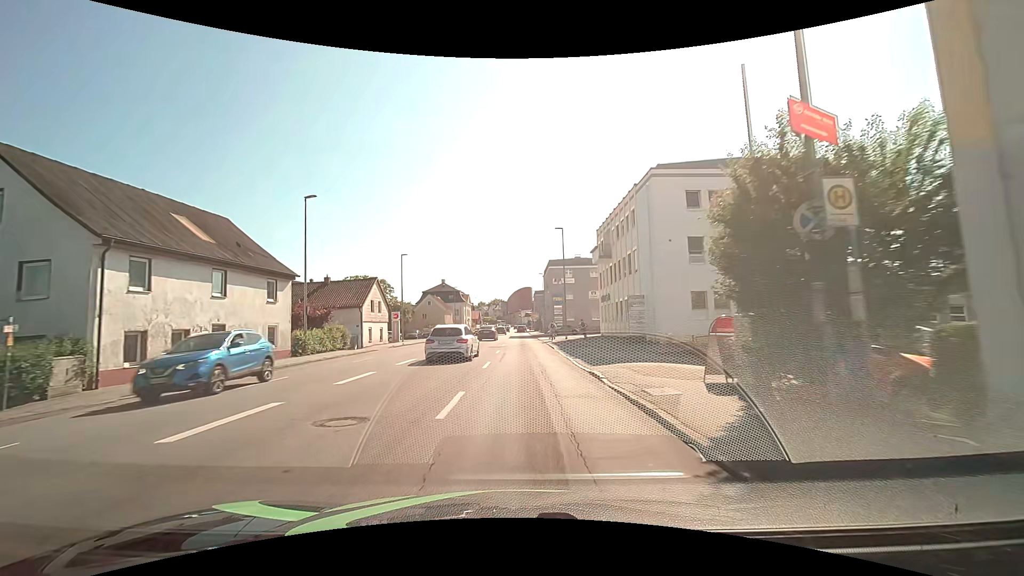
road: tertiary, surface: asphalt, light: Day
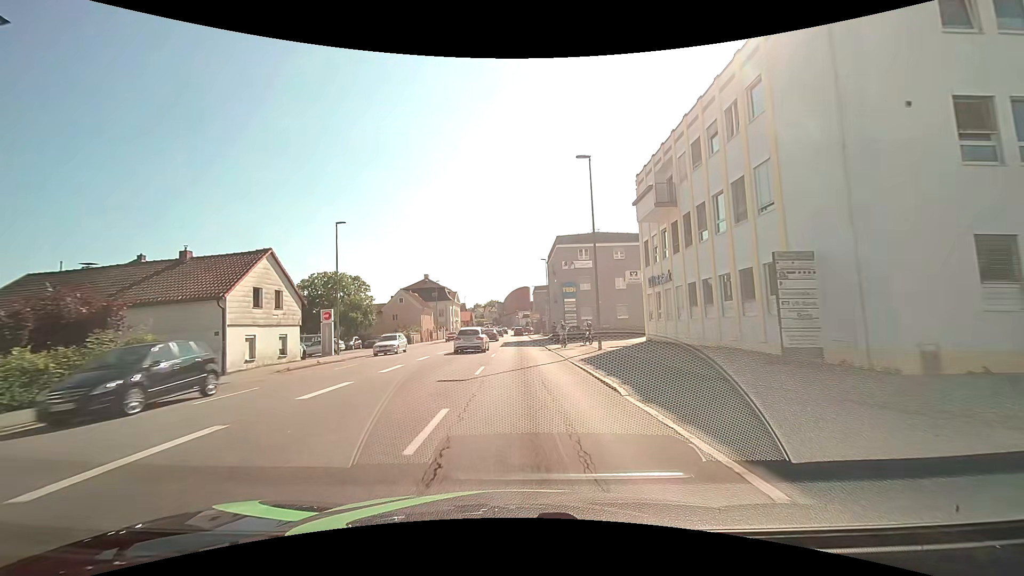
(-0.1, +19.9) m; 0°
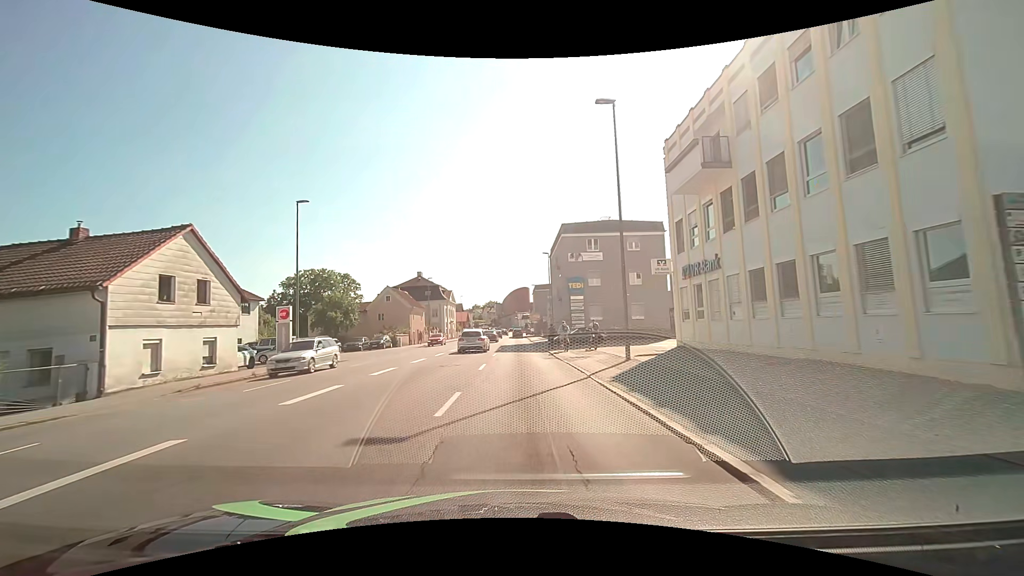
(0.0, +6.8) m; +1°
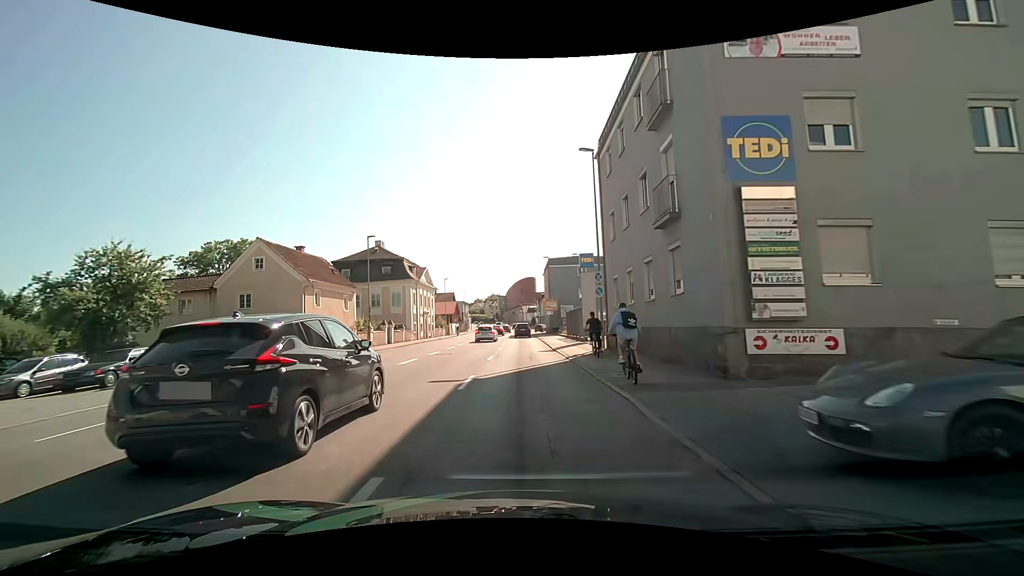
(-0.2, +33.1) m; -1°
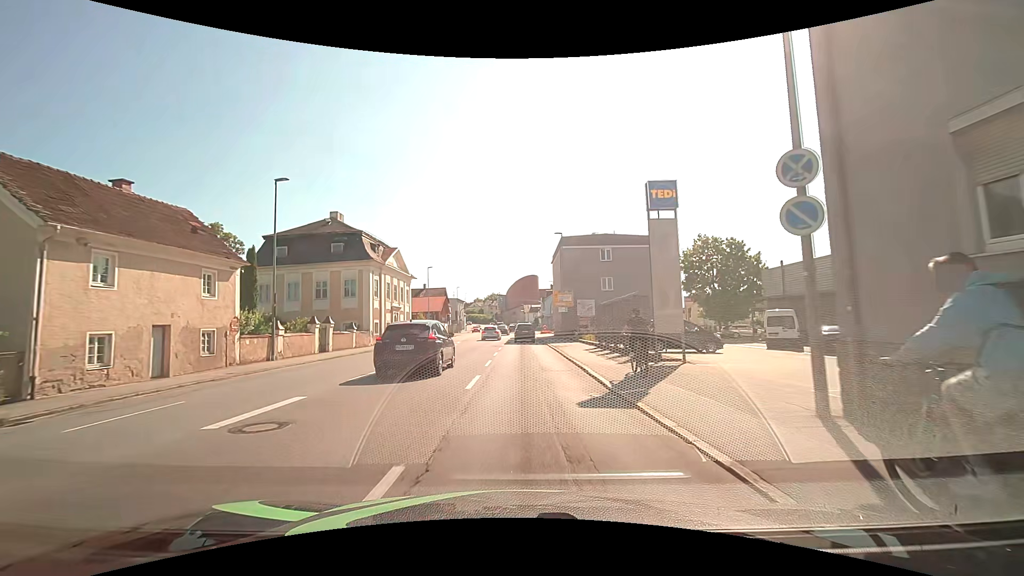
(-0.1, +17.6) m; +1°
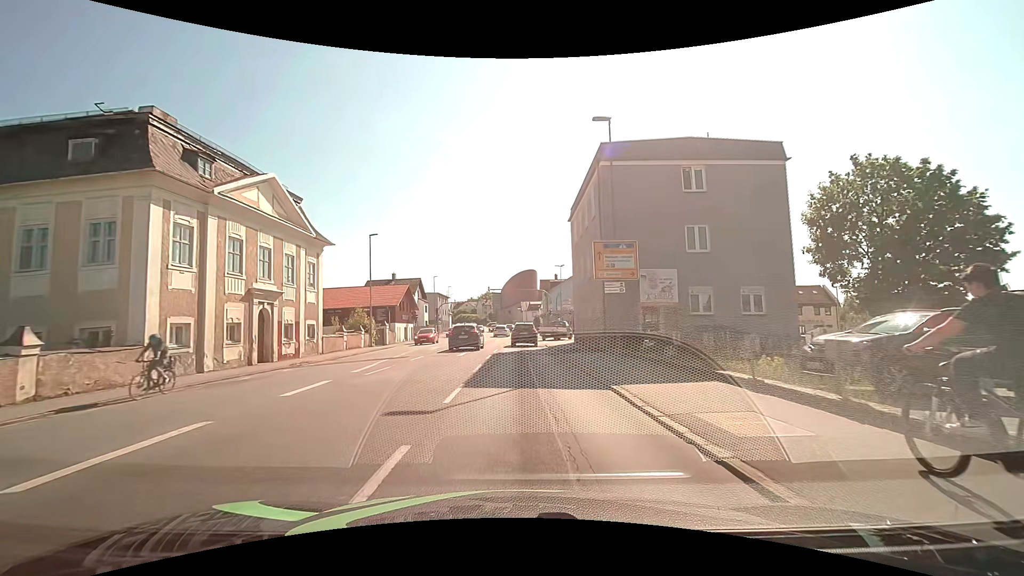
(-0.2, +26.4) m; 0°
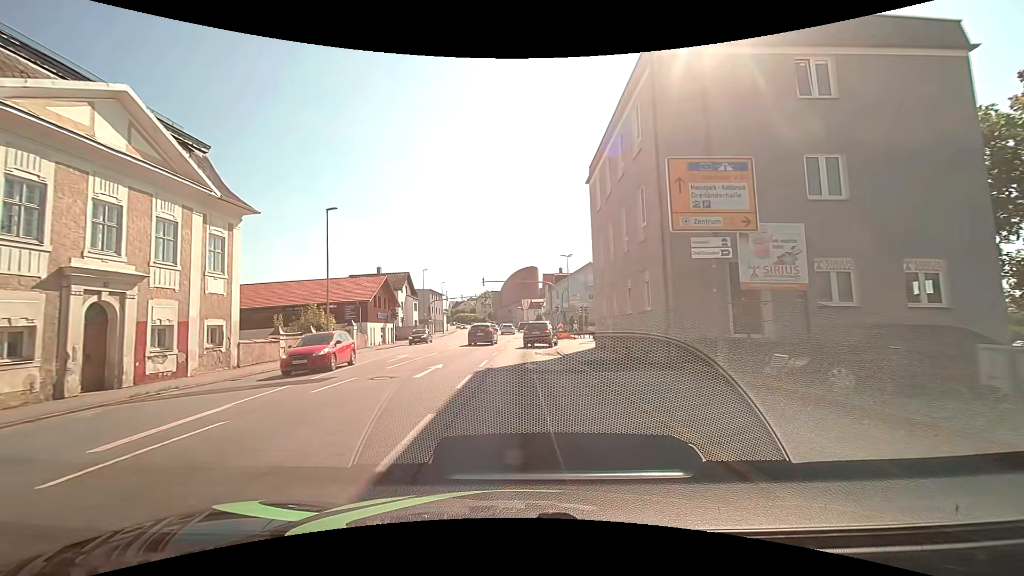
(0.0, +10.1) m; 0°
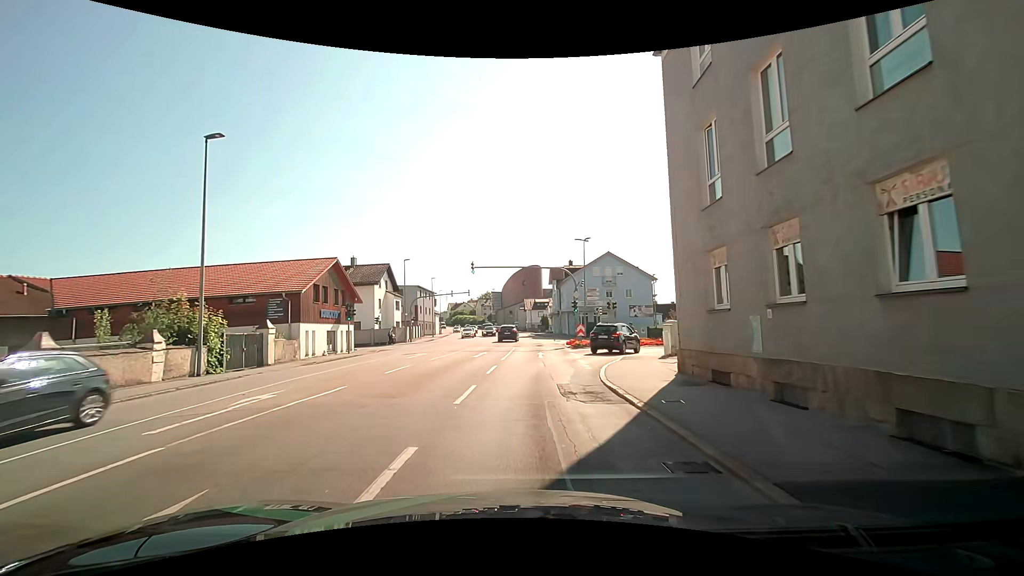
(0.0, +13.9) m; 0°
(0, +10) (0, +20) (+1, +30) (+2, +40) (+2, +50) (+2, +60) (+1, +70) (+1, +80) (0, +90) (-1, +100) m
